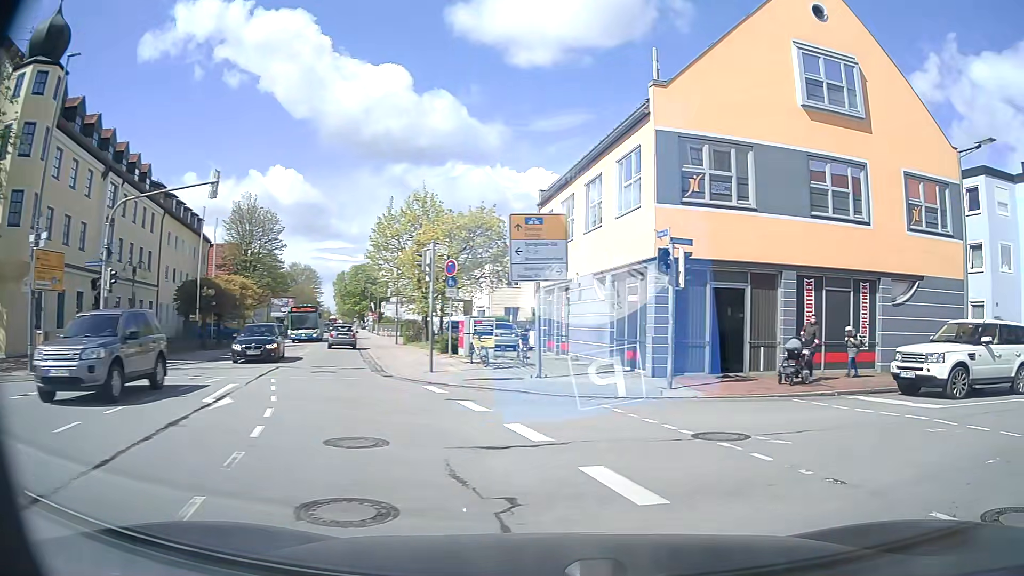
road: secondary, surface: asphalt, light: Day
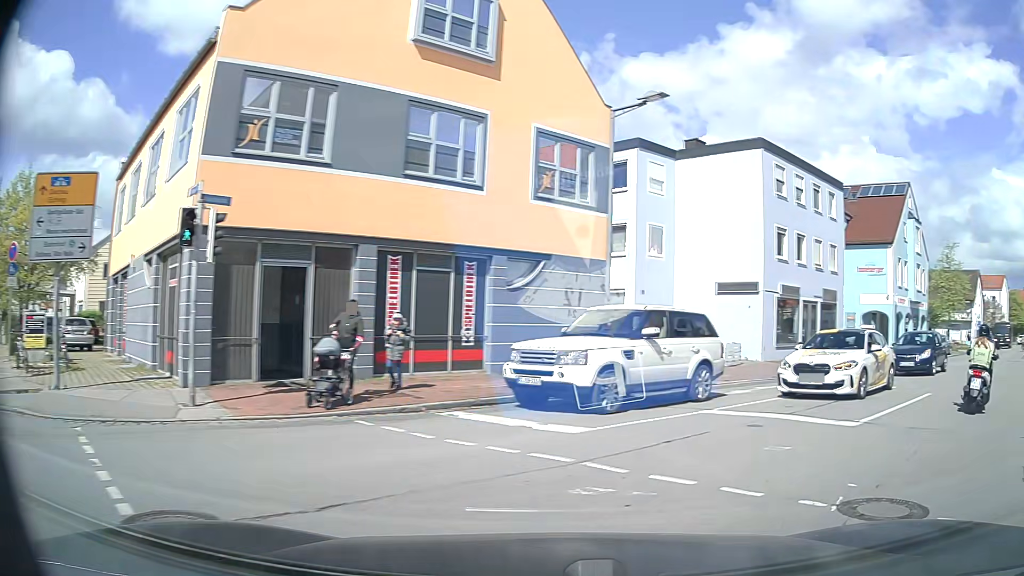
(+1.2, +4.3) m; +33°
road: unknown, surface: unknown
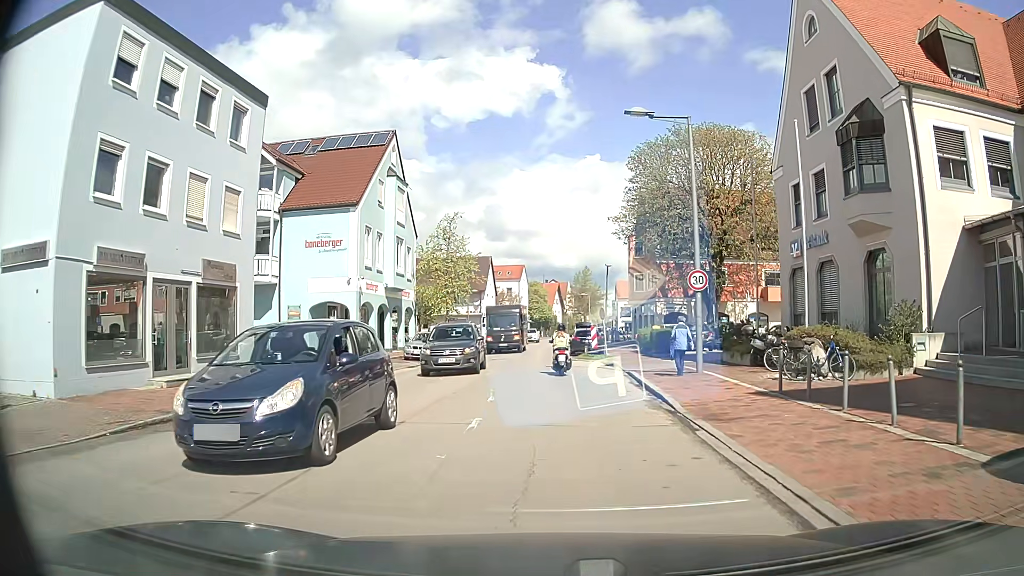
(+7.8, +12.6) m; +43°
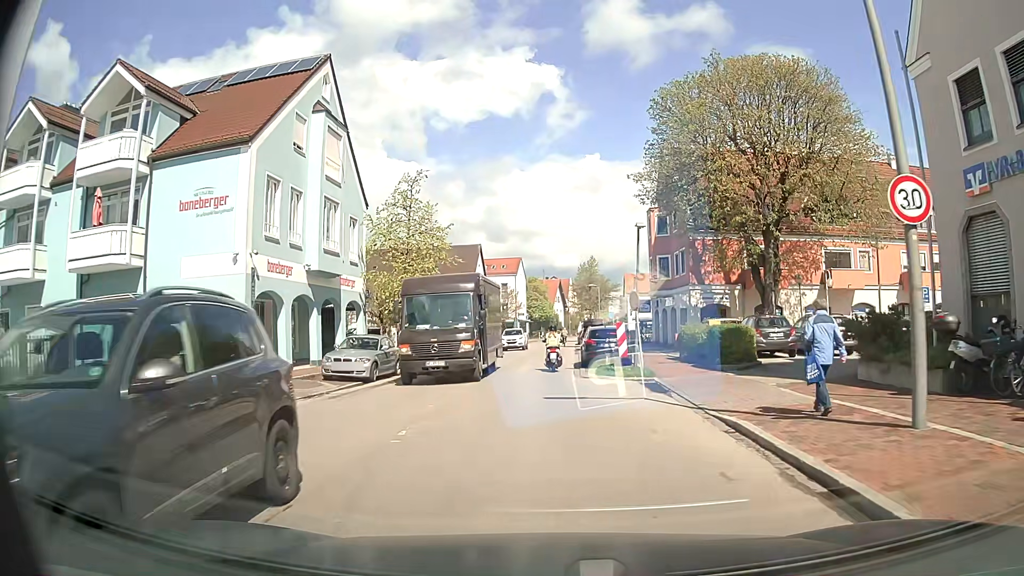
(0.0, +12.5) m; 0°
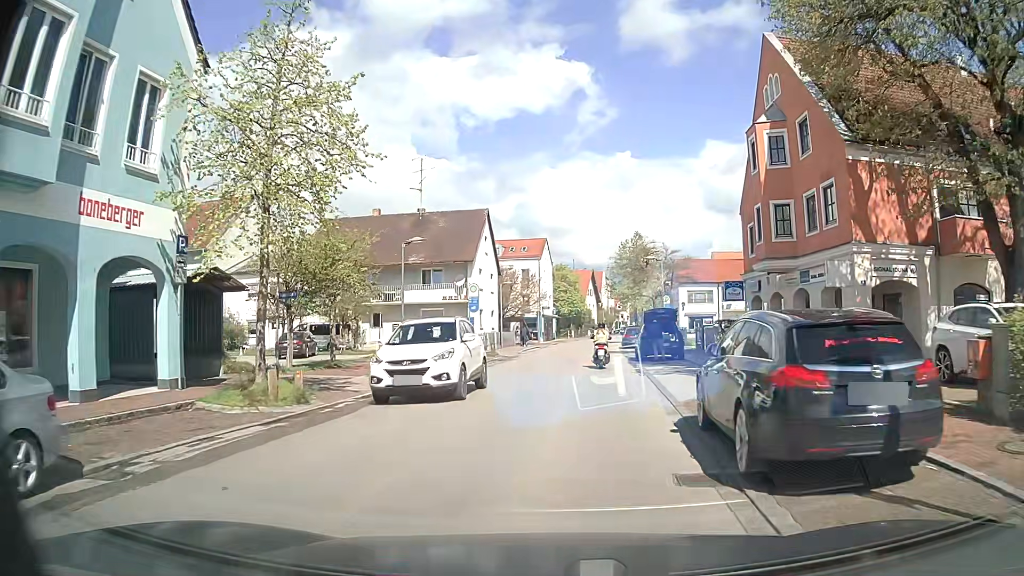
(-0.3, +19.0) m; -3°
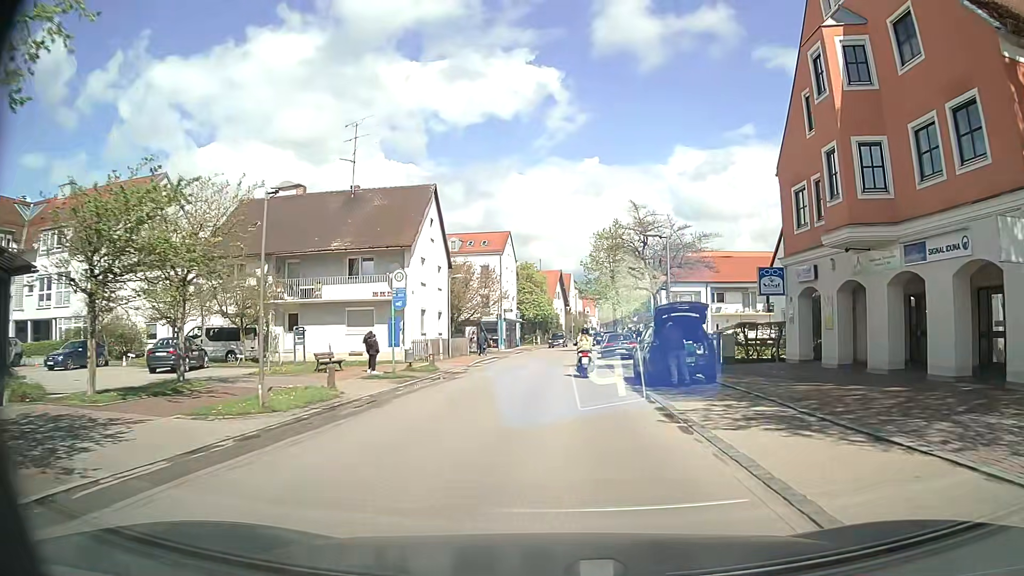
(+0.2, +10.1) m; +2°
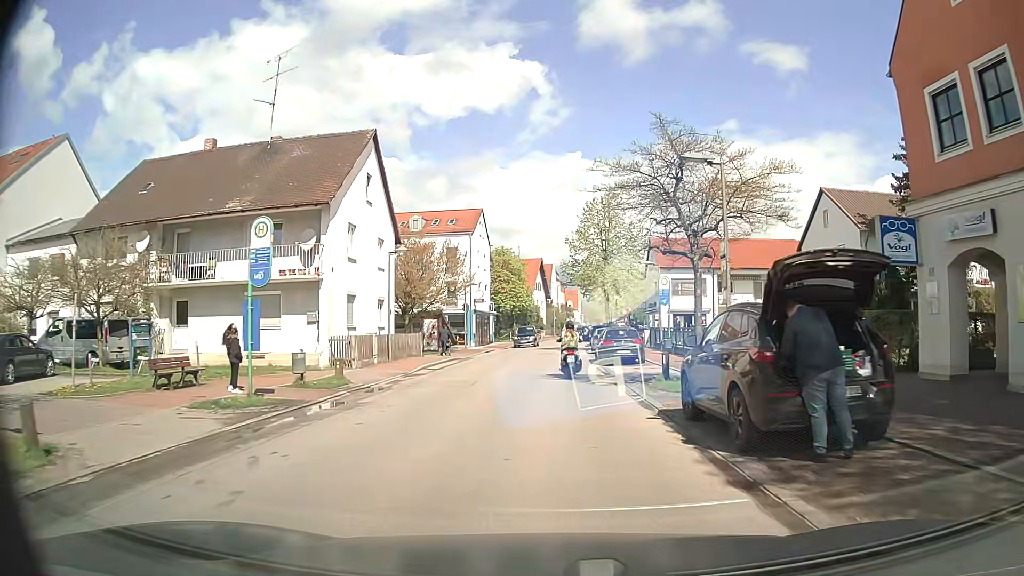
(+0.2, +10.1) m; +2°
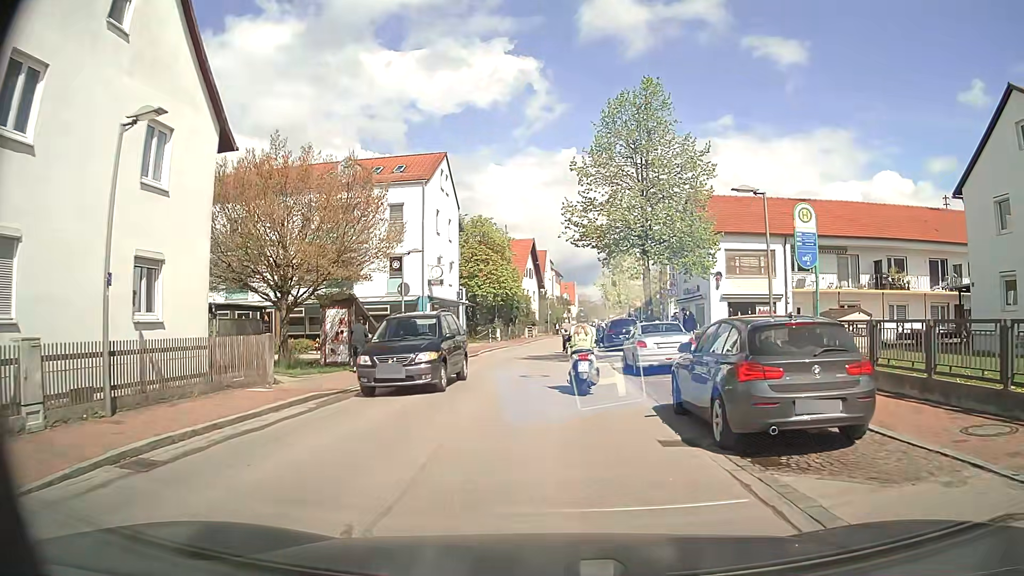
(+0.1, +18.7) m; +1°
(0, +10) (0, +20) (+1, +30) (+1, +40) (+2, +50) (+4, +60) (+6, +69) (+7, +79) (+9, +89) (+11, +99) m
